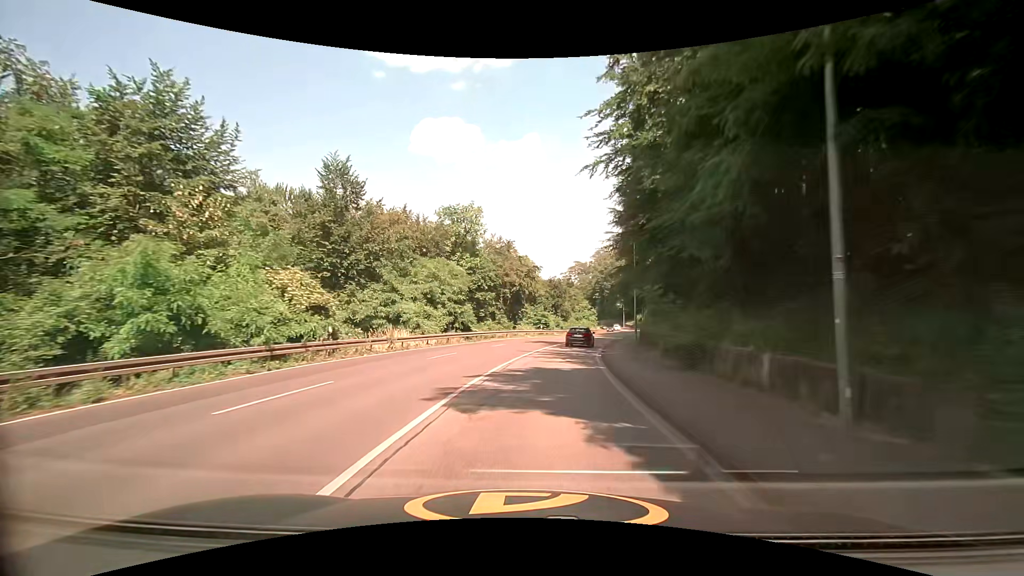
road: secondary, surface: asphalt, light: Day
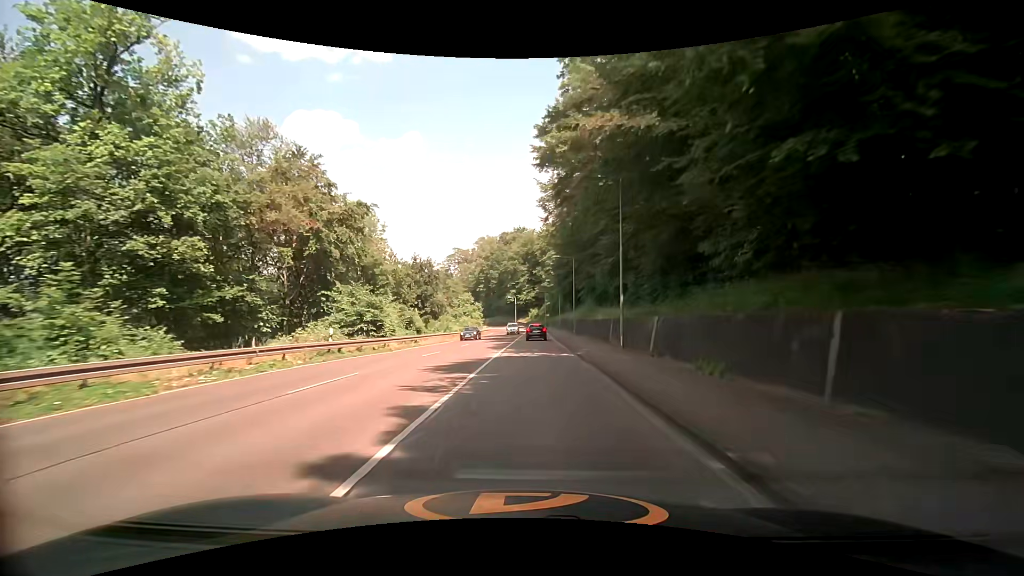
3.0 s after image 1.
(+4.7, +44.0) m; +13°
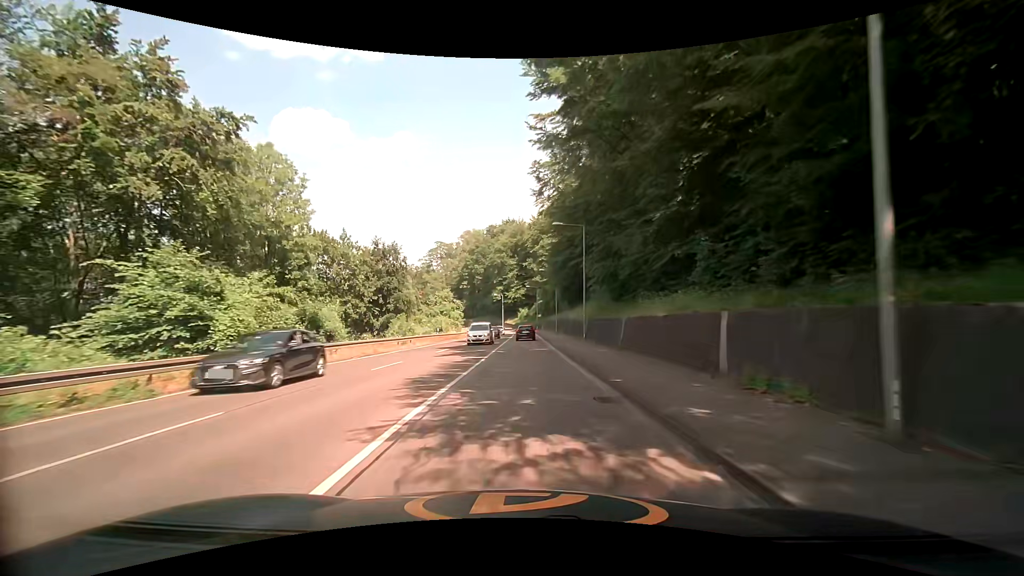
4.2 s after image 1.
(+0.5, +17.9) m; +1°
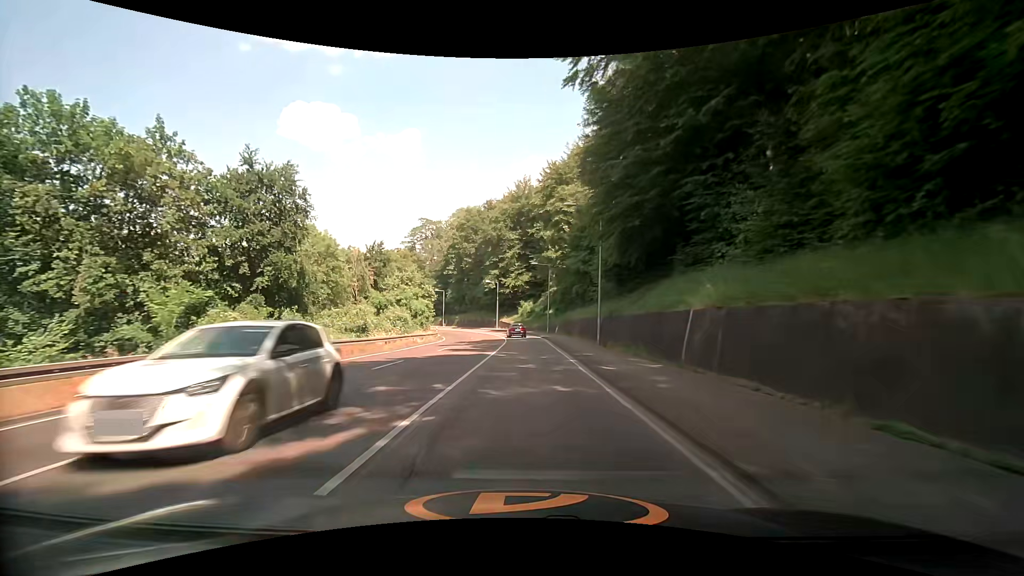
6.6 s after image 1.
(+0.1, +35.9) m; 0°
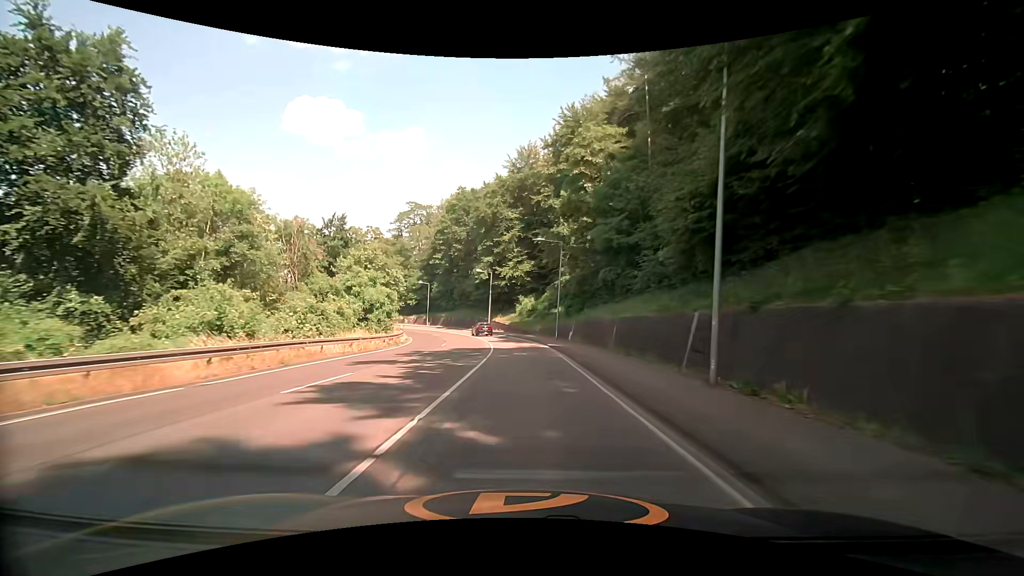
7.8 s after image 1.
(-0.1, +18.0) m; -1°
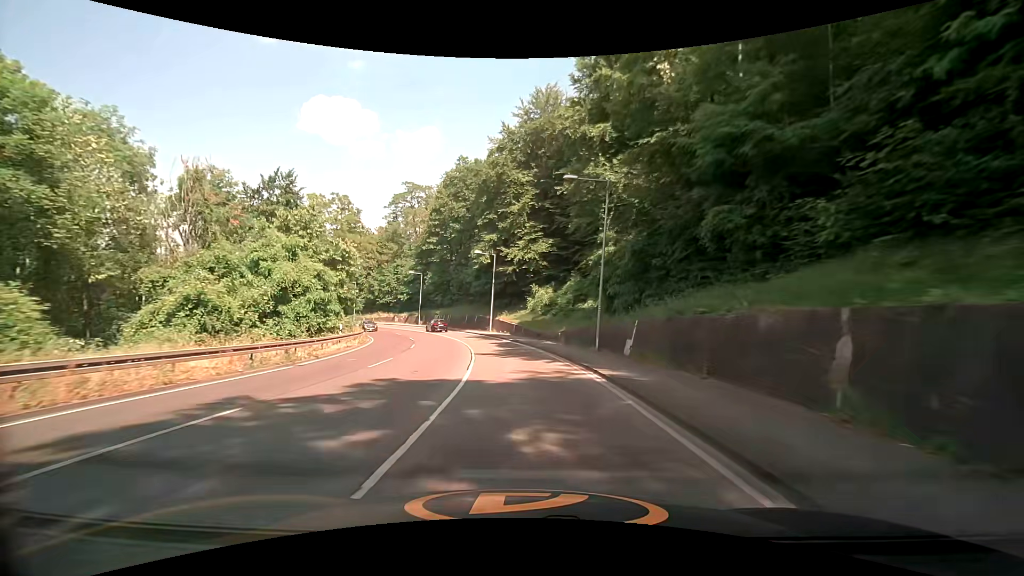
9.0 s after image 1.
(0.0, +18.0) m; -1°
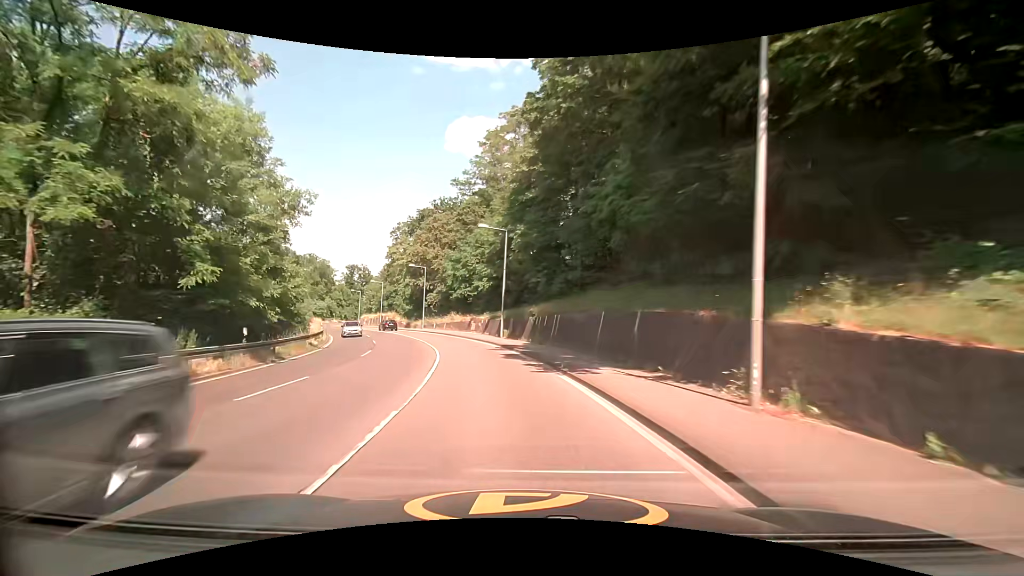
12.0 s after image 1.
(-4.2, +43.7) m; -15°
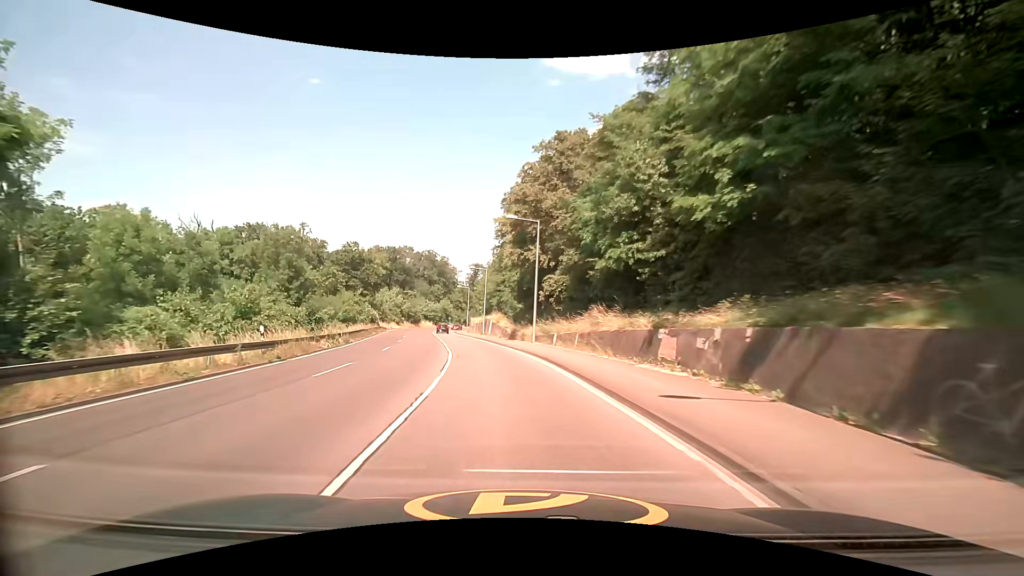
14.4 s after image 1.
(-4.7, +33.3) m; -16°
(0, +10) (-1, +20) (-3, +30) (-5, +40) (-7, +49) (-10, +59) (-11, +69) (-13, +79) (-15, +89) (-16, +99) m
